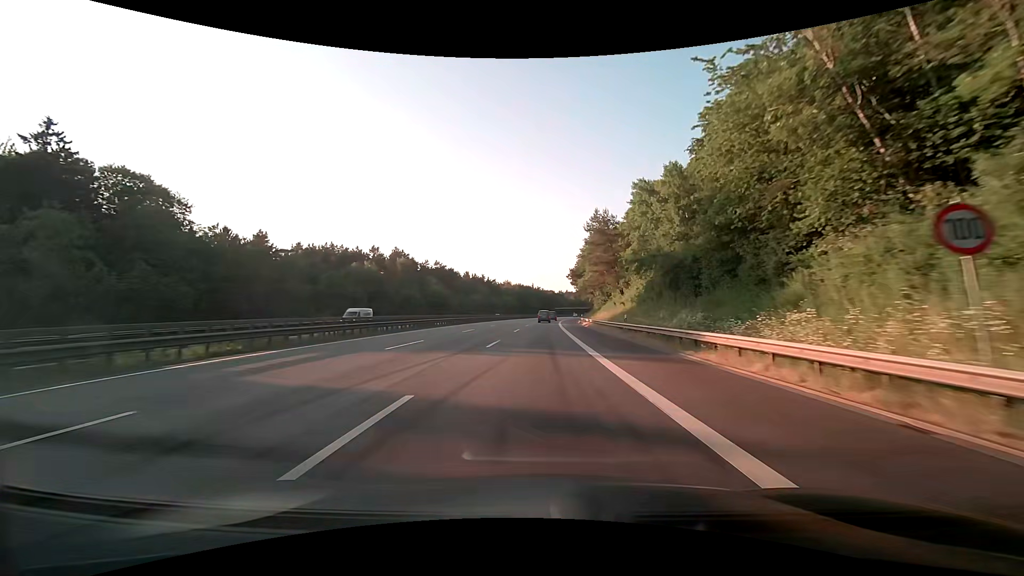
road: motorway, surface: asphalt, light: Day
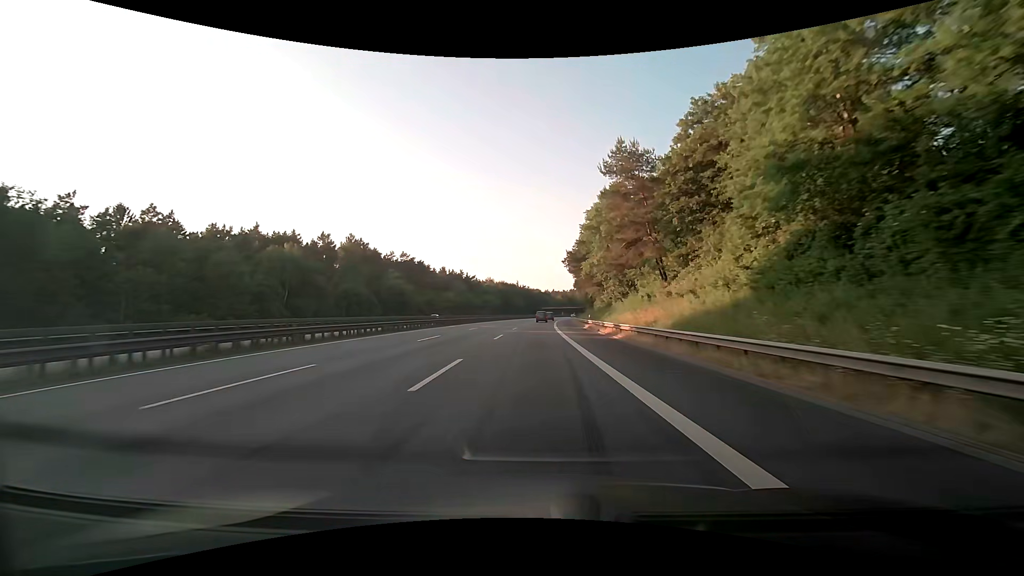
(+0.4, +29.3) m; +2°
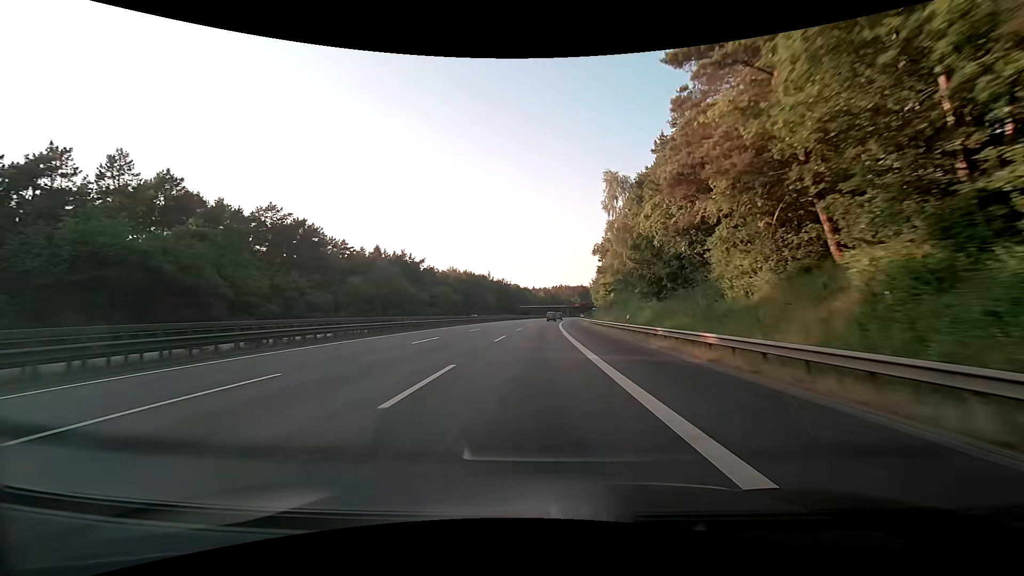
(+1.1, +73.2) m; +2°
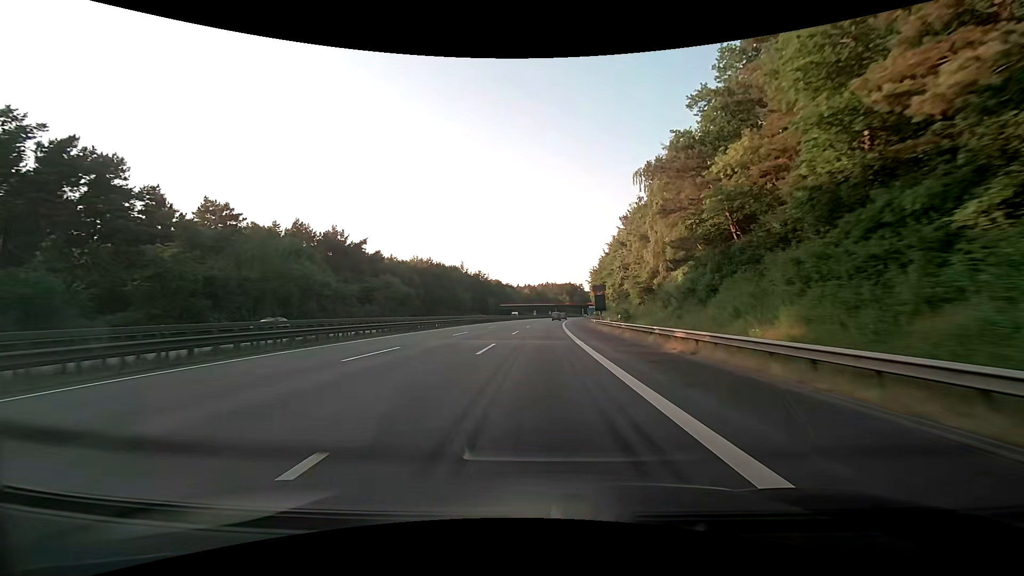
(+0.5, +44.1) m; +2°
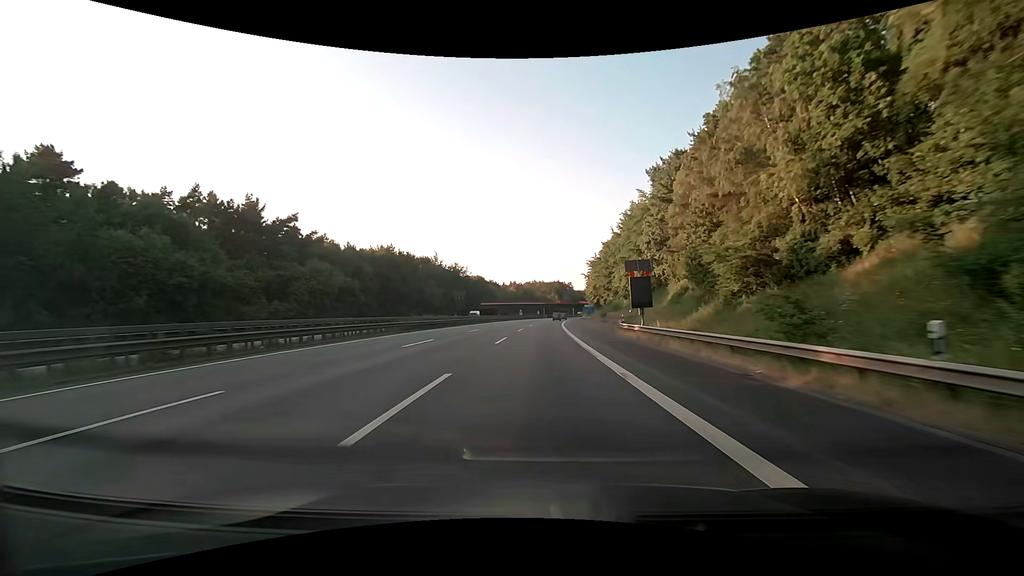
(+0.3, +29.5) m; +2°
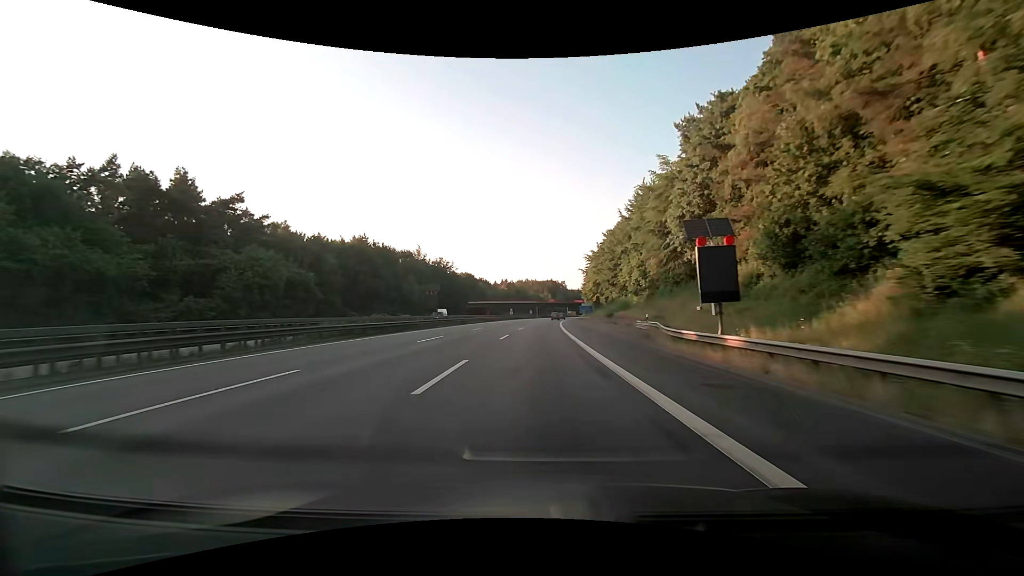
(+0.1, +14.8) m; +1°
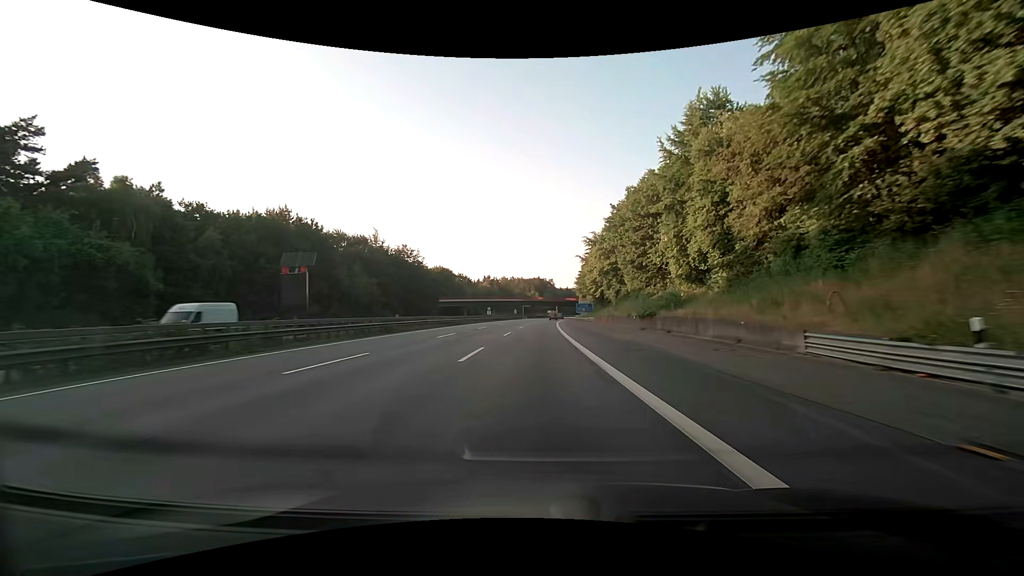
(+0.3, +30.0) m; +2°
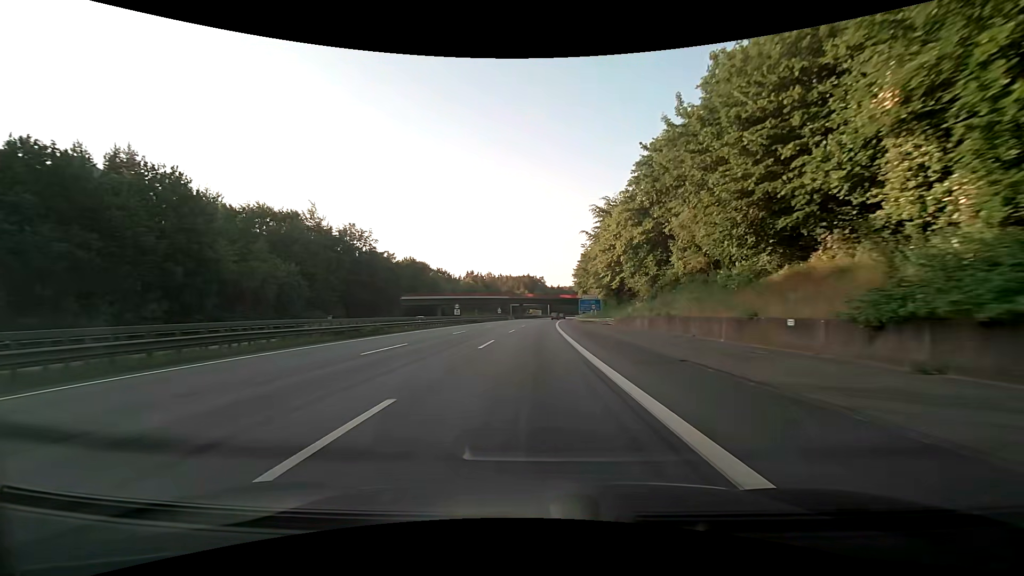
(+0.2, +30.3) m; +1°
(0, +10) (0, +20) (0, +30) (0, +40) (+1, +50) (+1, +60) (+1, +70) (+2, +80) (+2, +90) (+3, +100) m
